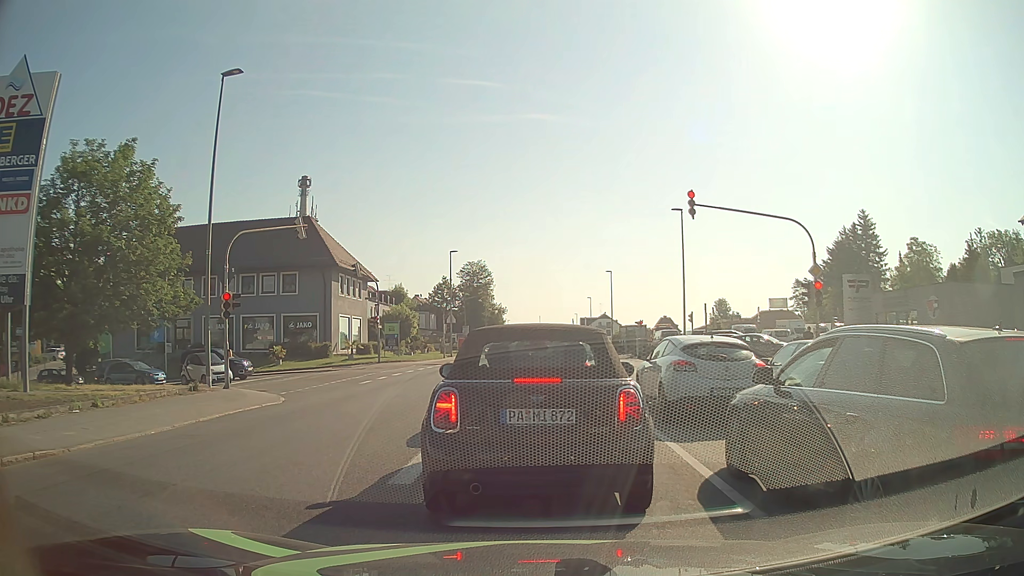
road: tertiary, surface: asphalt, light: Day
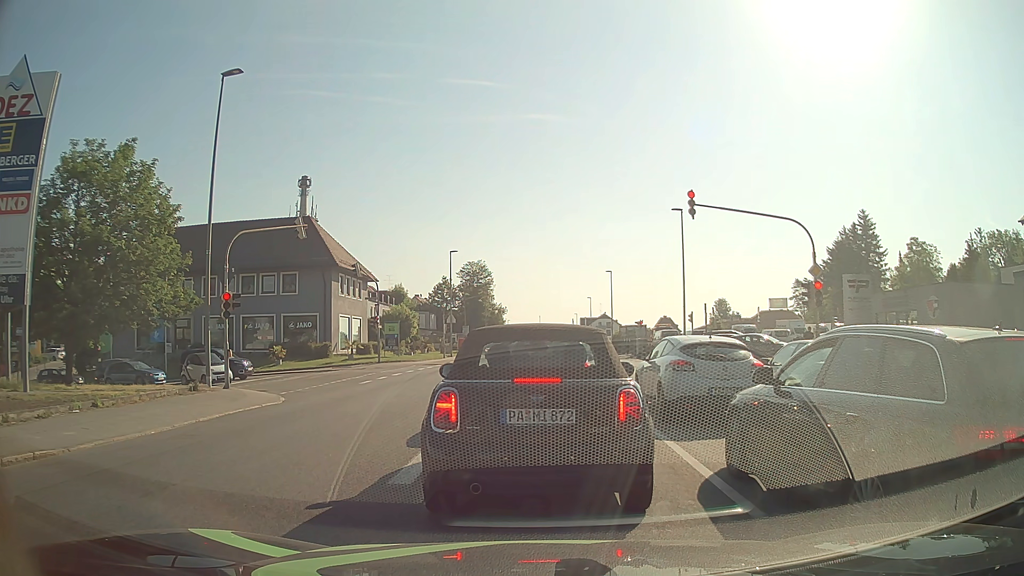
(0.0, 0.0) m; 0°
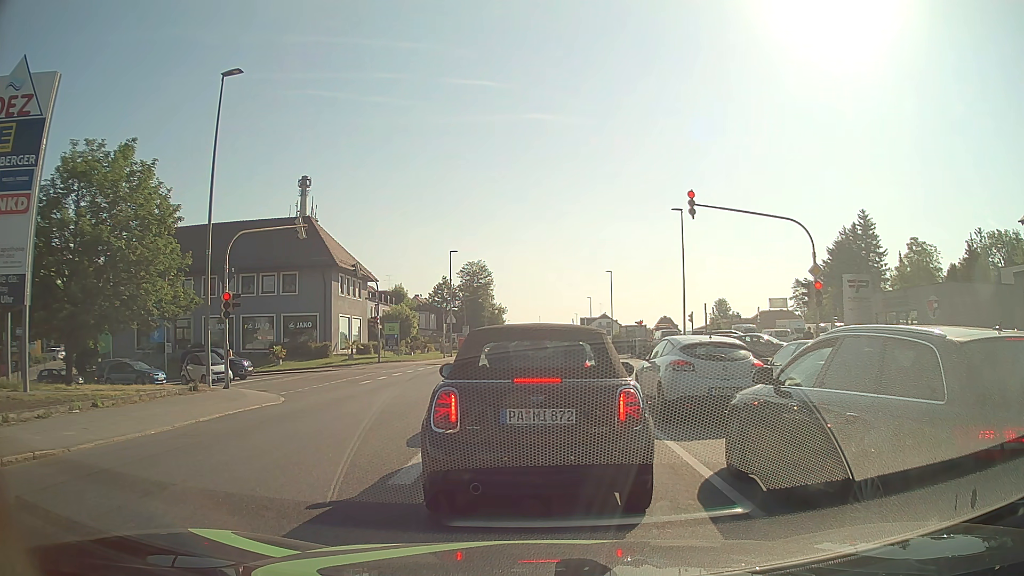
(0.0, 0.0) m; 0°
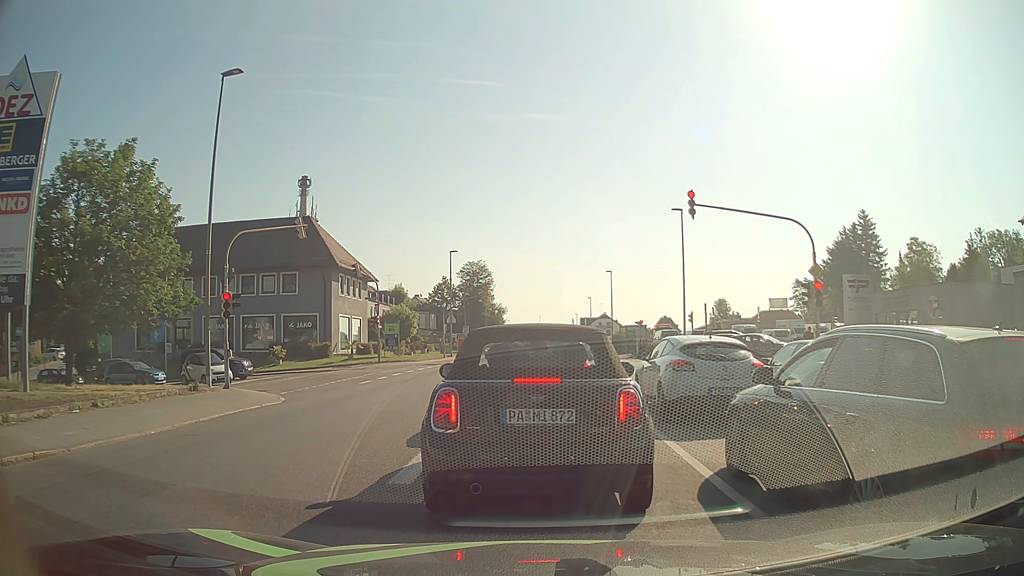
(0.0, 0.0) m; 0°
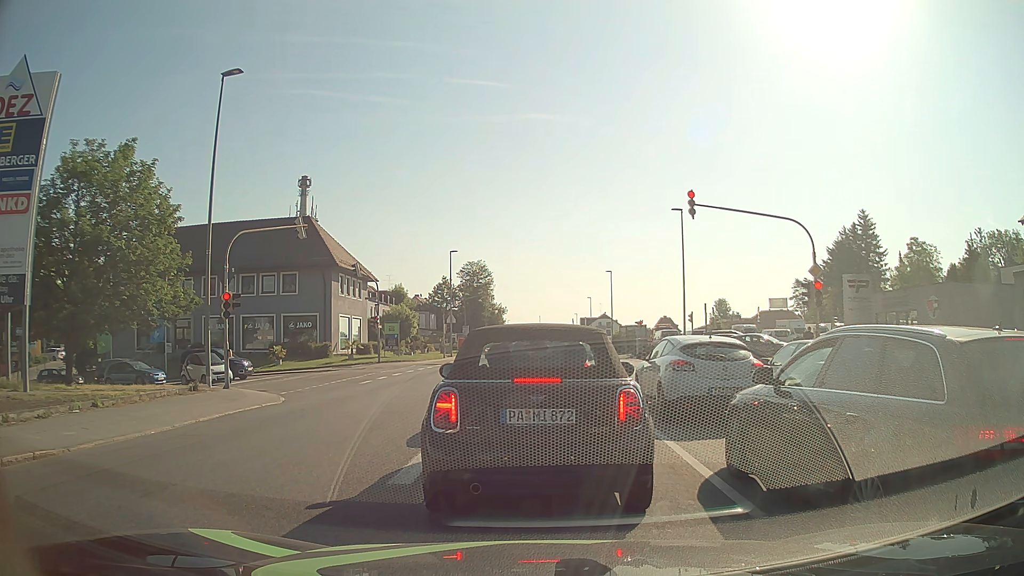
(0.0, 0.0) m; 0°
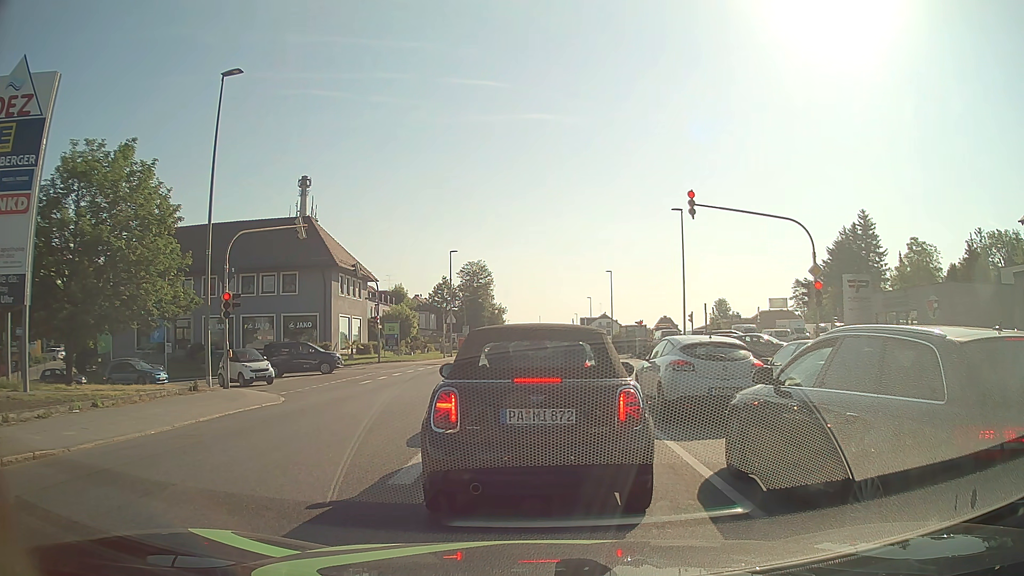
(0.0, 0.0) m; 0°
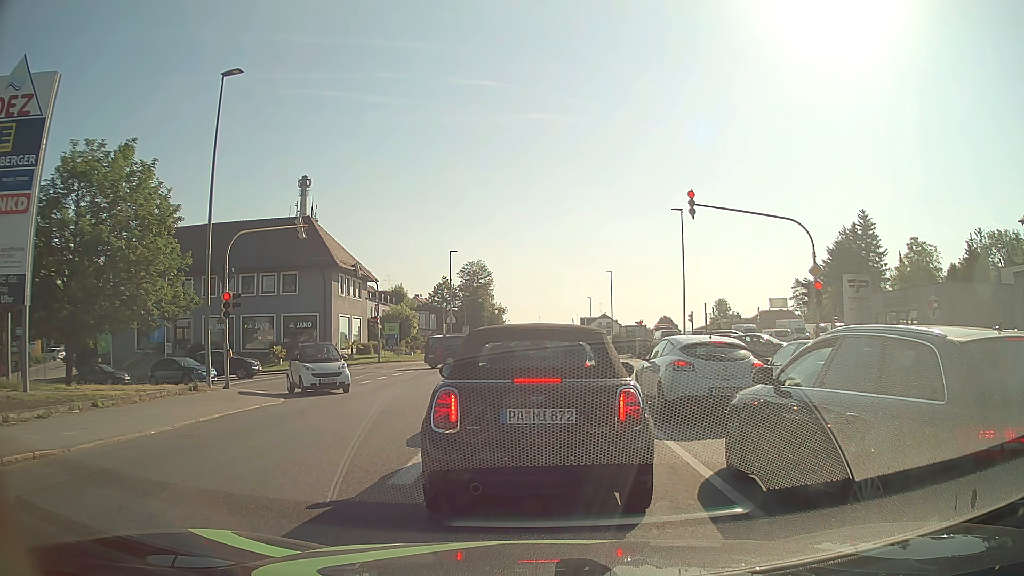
(0.0, 0.0) m; 0°
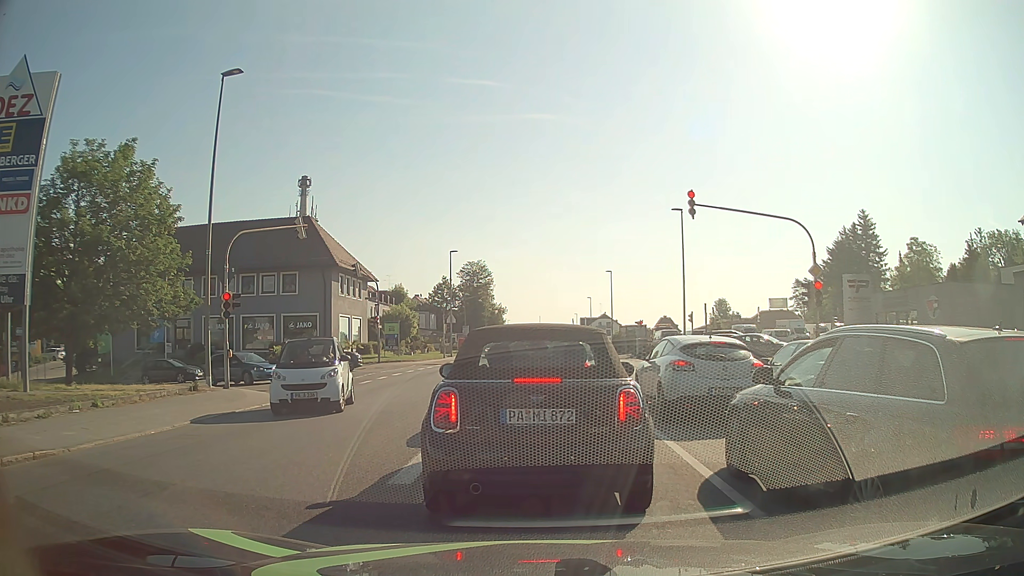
(0.0, 0.0) m; 0°
